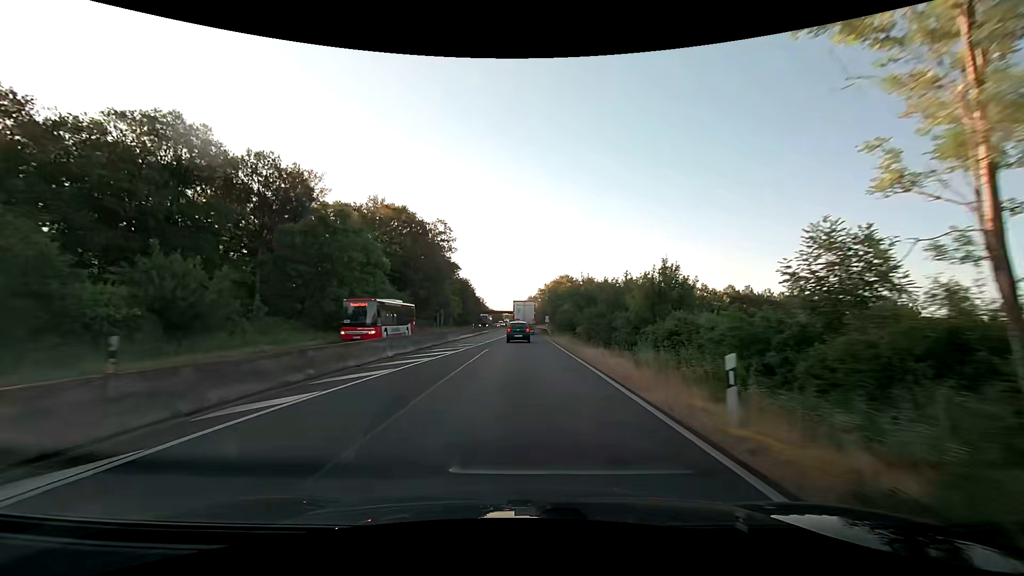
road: trunk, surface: asphalt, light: Day
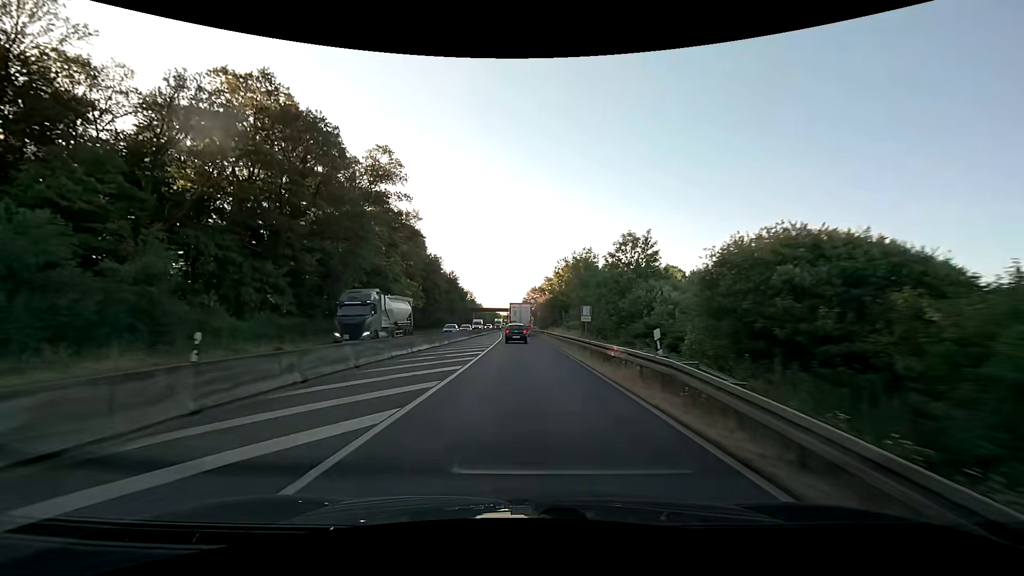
(-0.2, +48.1) m; 0°
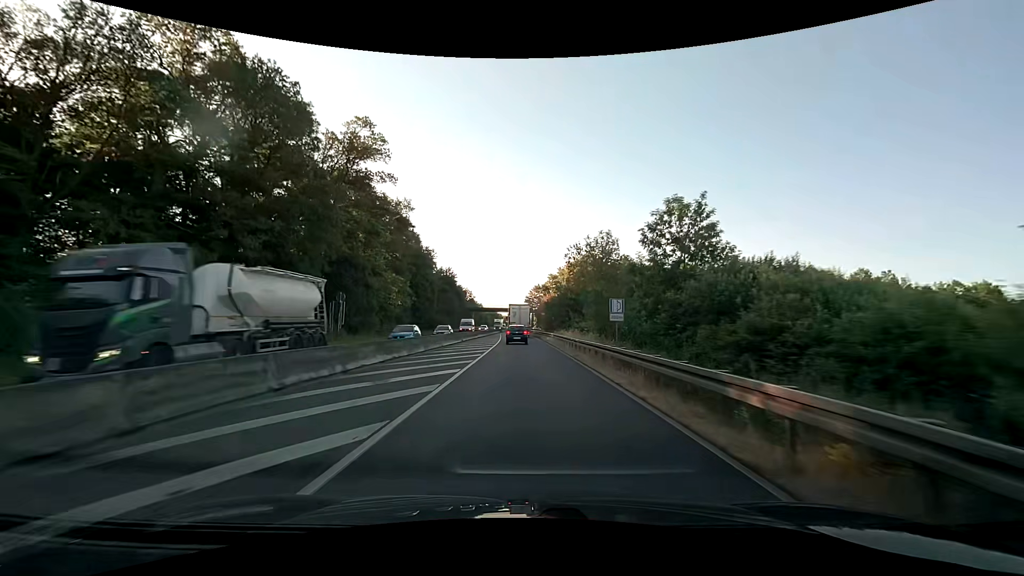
(0.0, +9.4) m; 0°
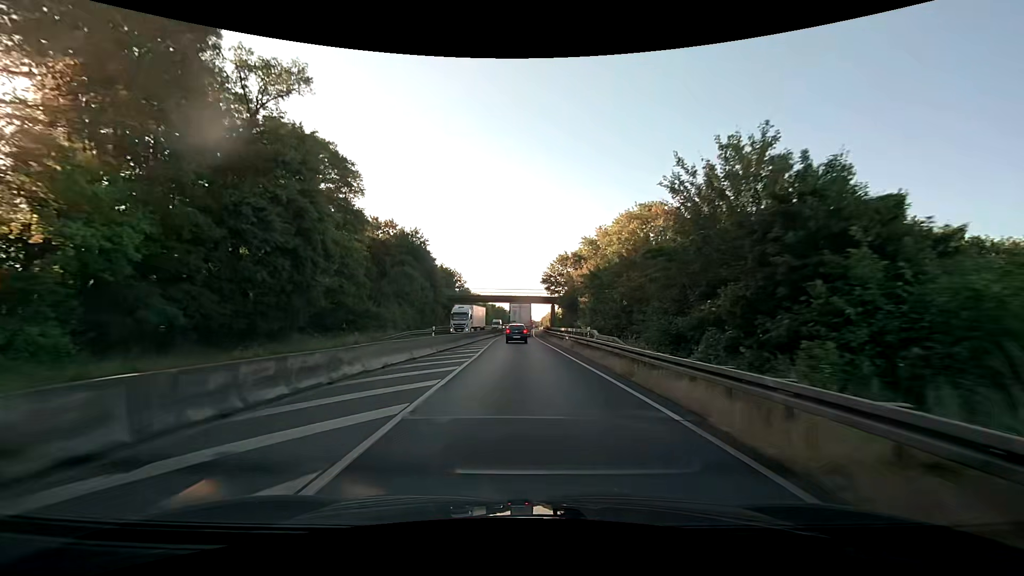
(-0.6, +47.4) m; -1°
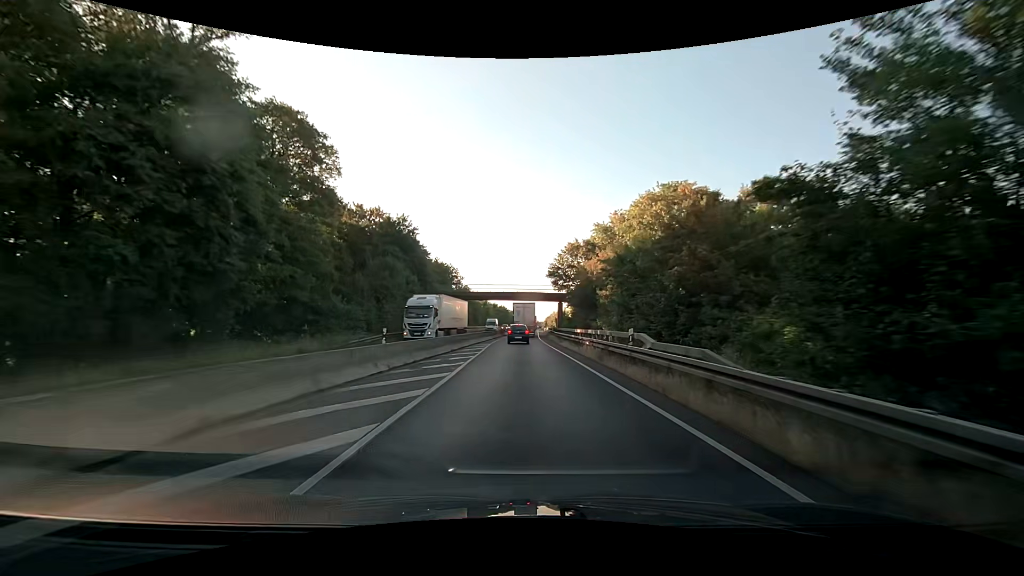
(-0.1, +9.4) m; 0°
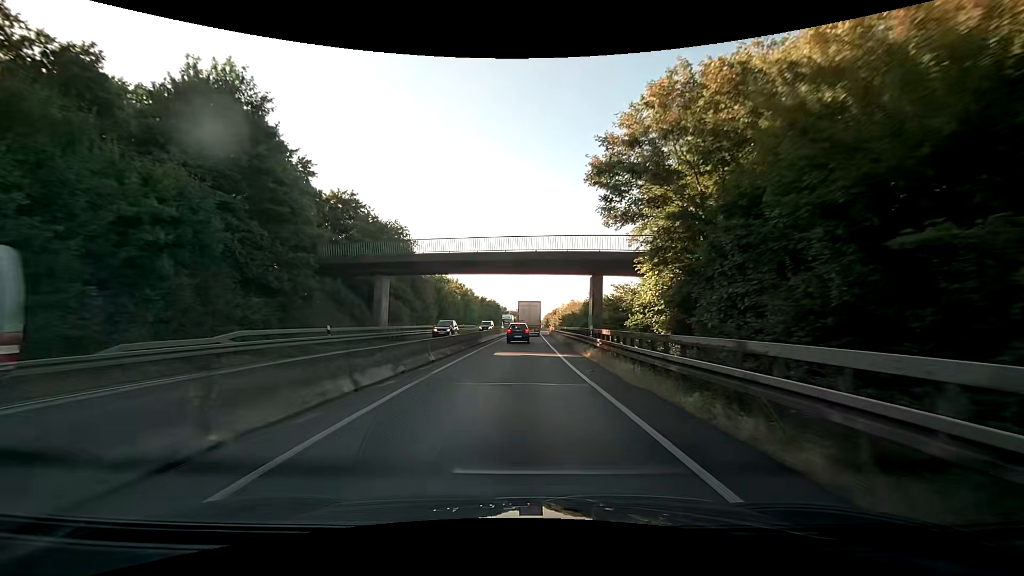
(-0.1, +36.9) m; 0°
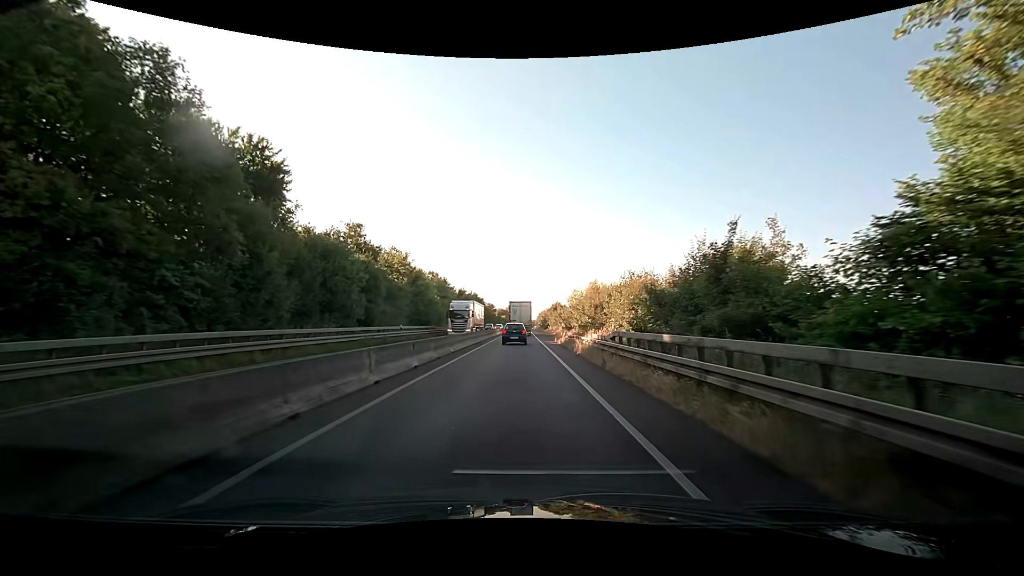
(+0.4, +34.4) m; +2°
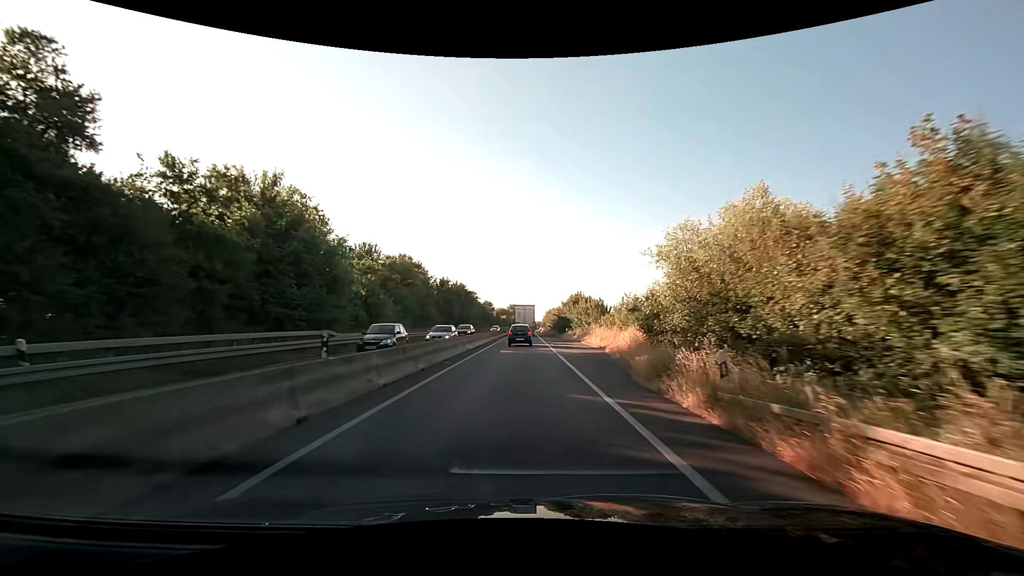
(-0.5, +32.3) m; -1°
(0, +10) (0, +20) (0, +30) (0, +40) (0, +50) (0, +60) (+1, +70) (+1, +80) (+1, +90) (+1, +100) m
